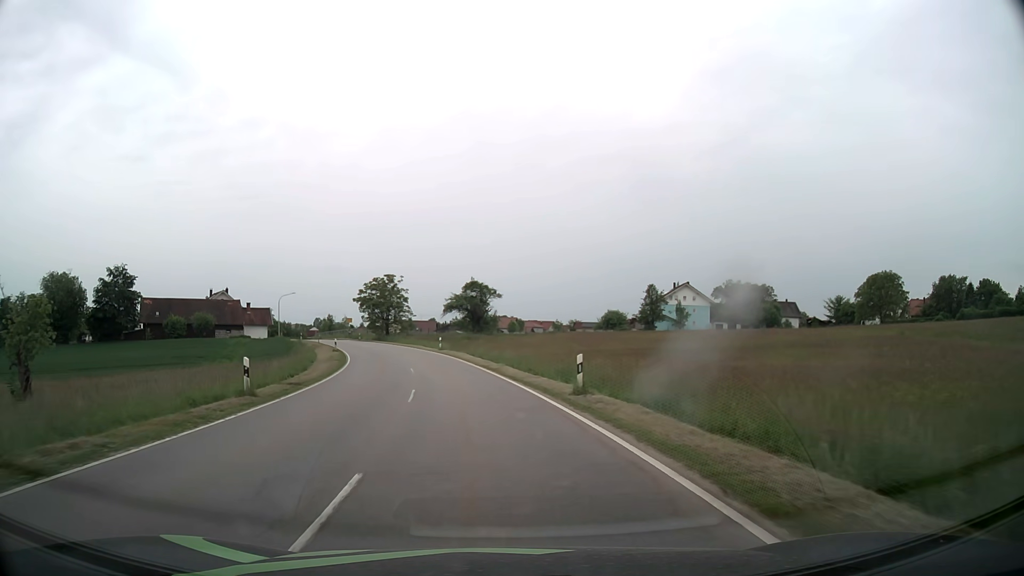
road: tertiary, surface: asphalt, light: Day
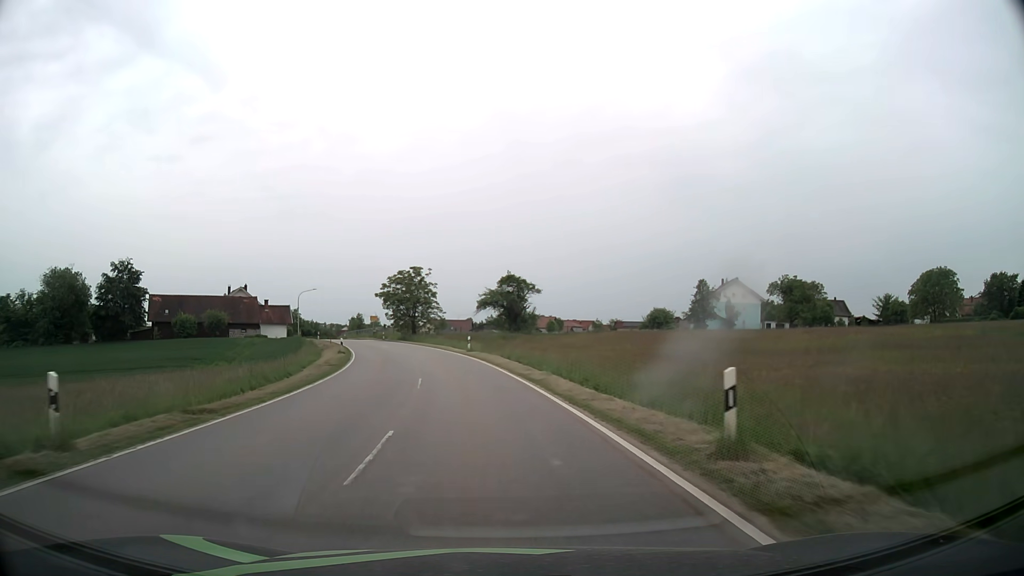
(-0.2, +8.8) m; -3°
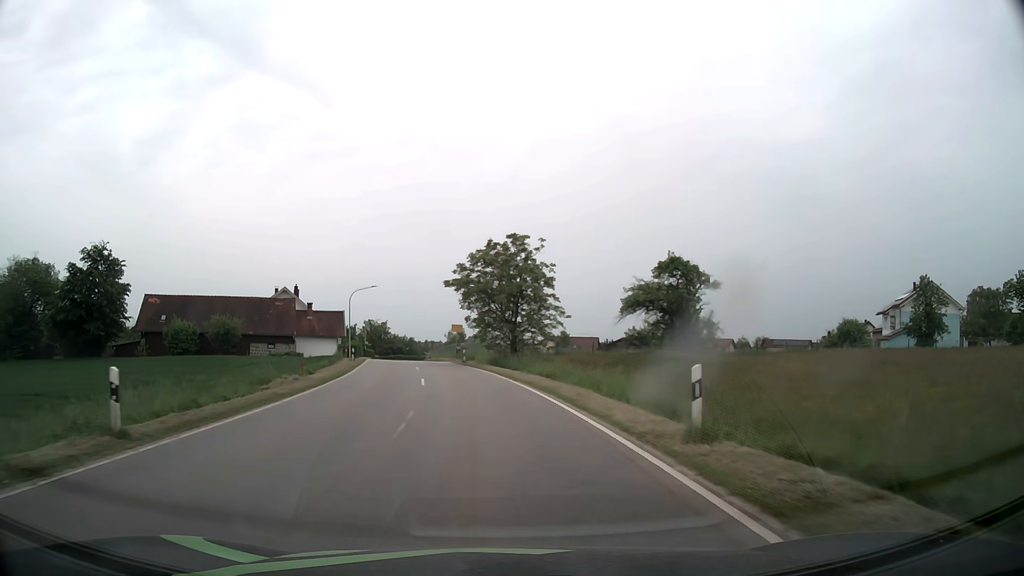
(-3.0, +33.0) m; -10°
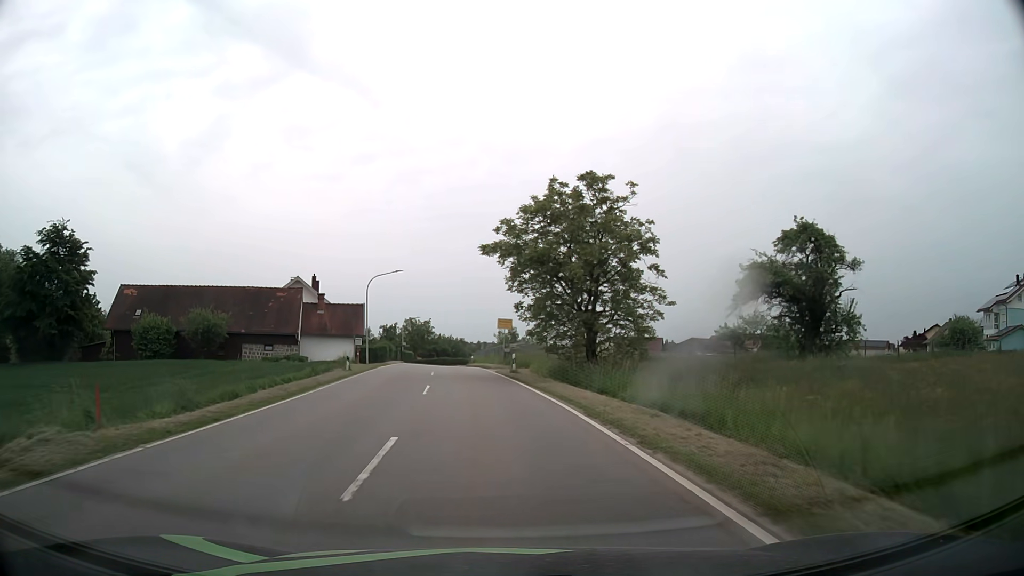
(-0.7, +15.7) m; -4°
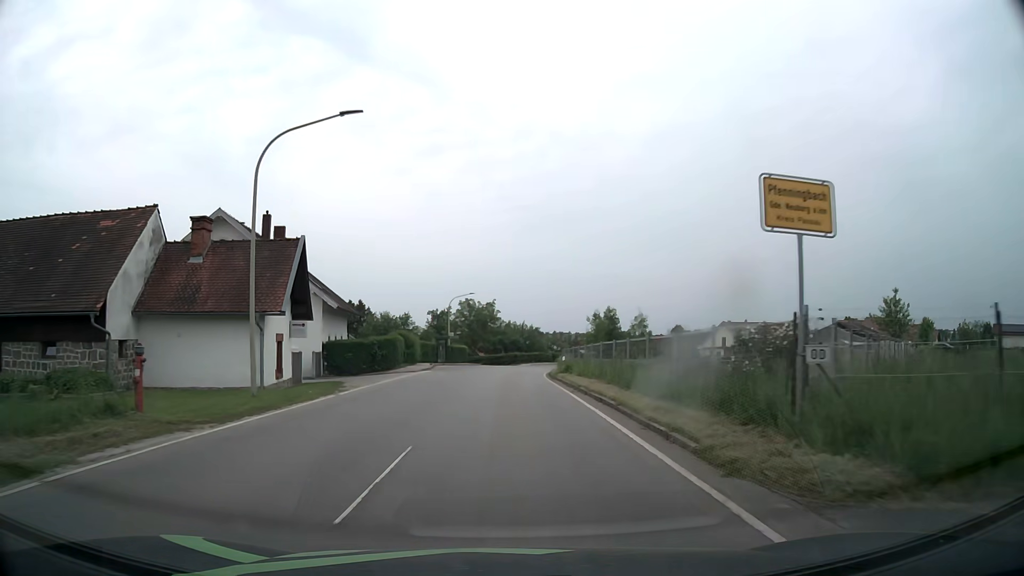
(-2.5, +36.8) m; -6°
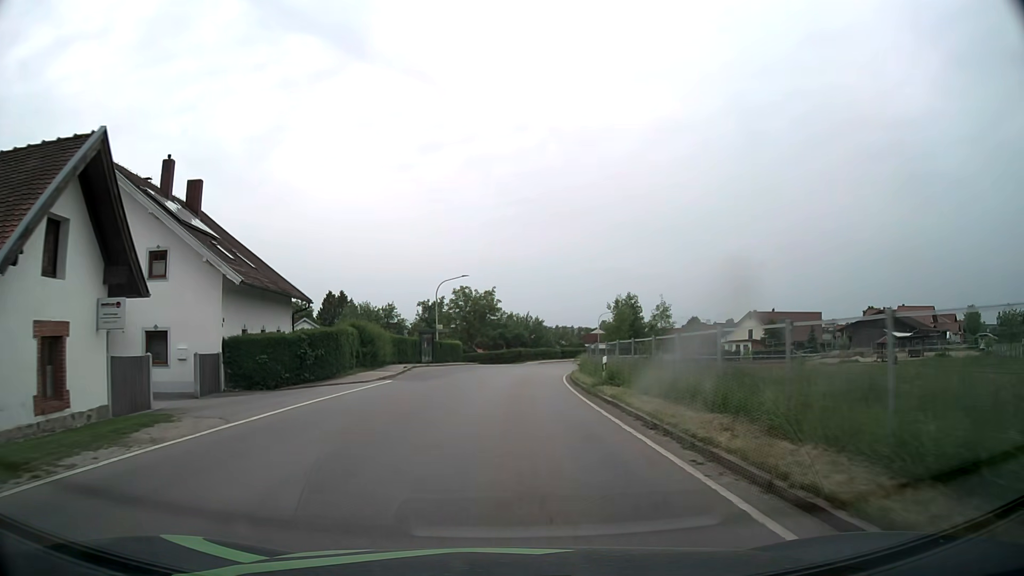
(0.0, +14.1) m; 0°
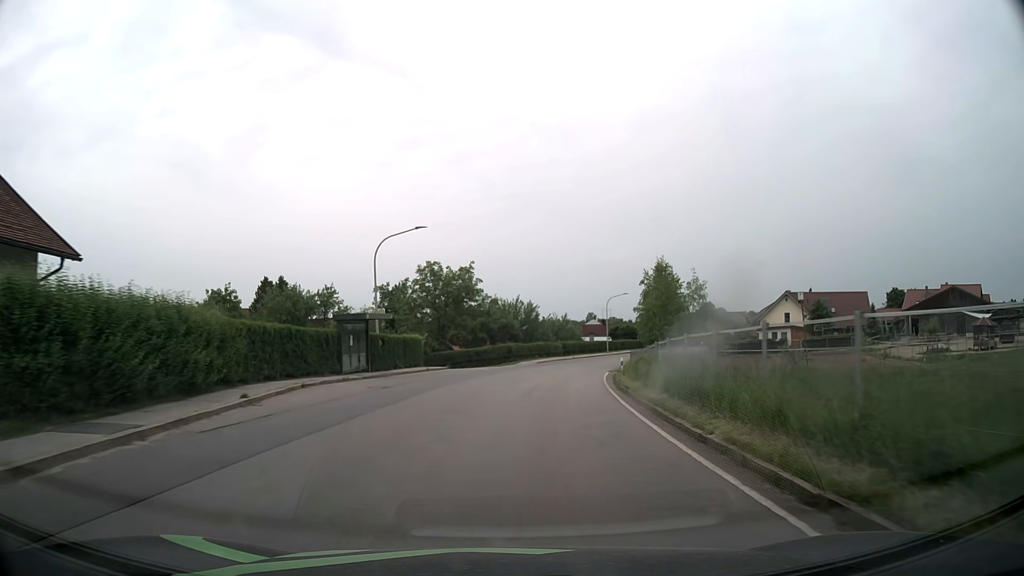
(0.0, +22.1) m; +1°
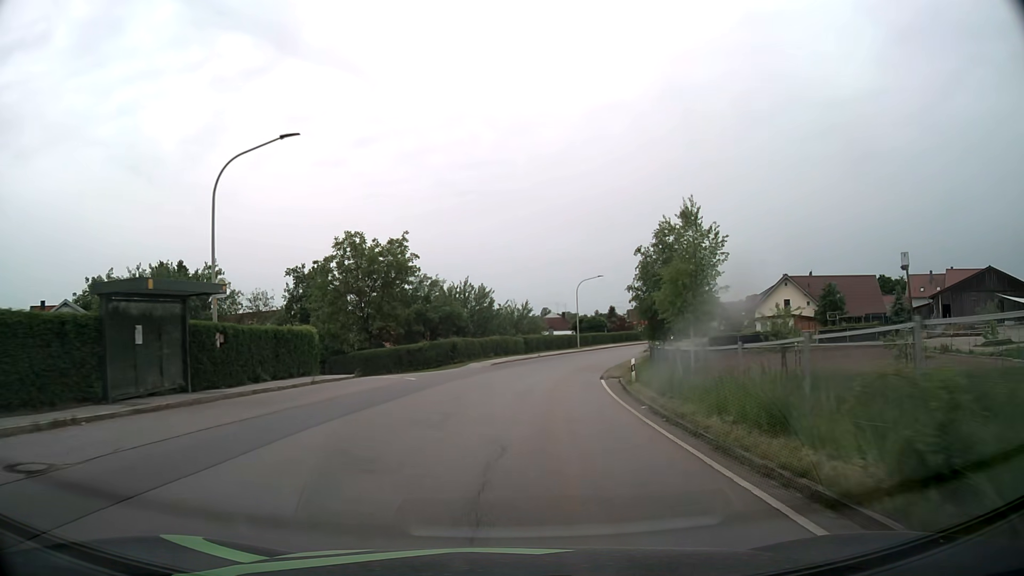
(+0.5, +15.6) m; +4°
(0, +10) (+1, +20) (+2, +30) (+4, +40) (+7, +49) (+10, +59) (+14, +68) (+18, +77) (+22, +86) (+27, +95) m
